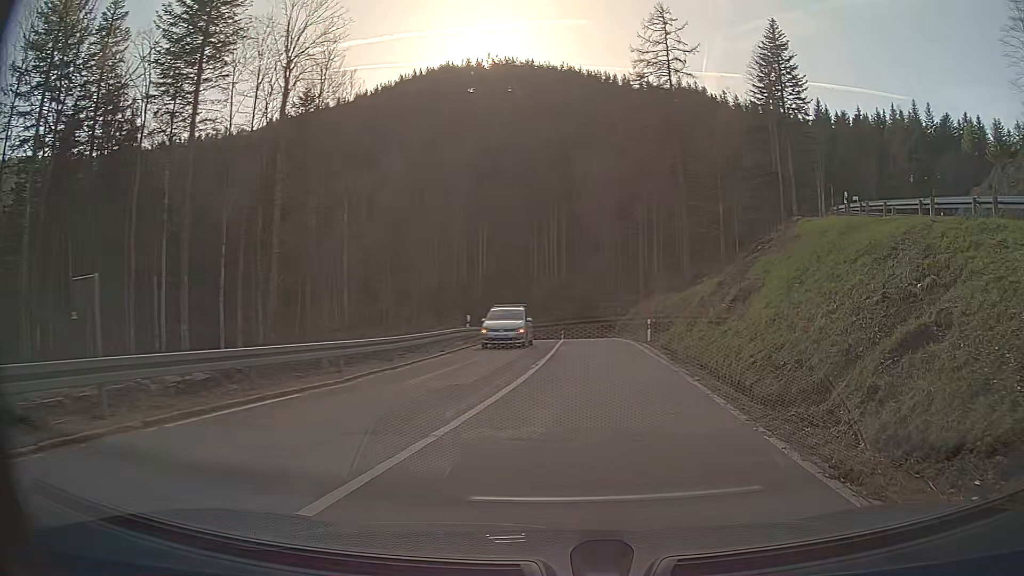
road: secondary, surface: asphalt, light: Day
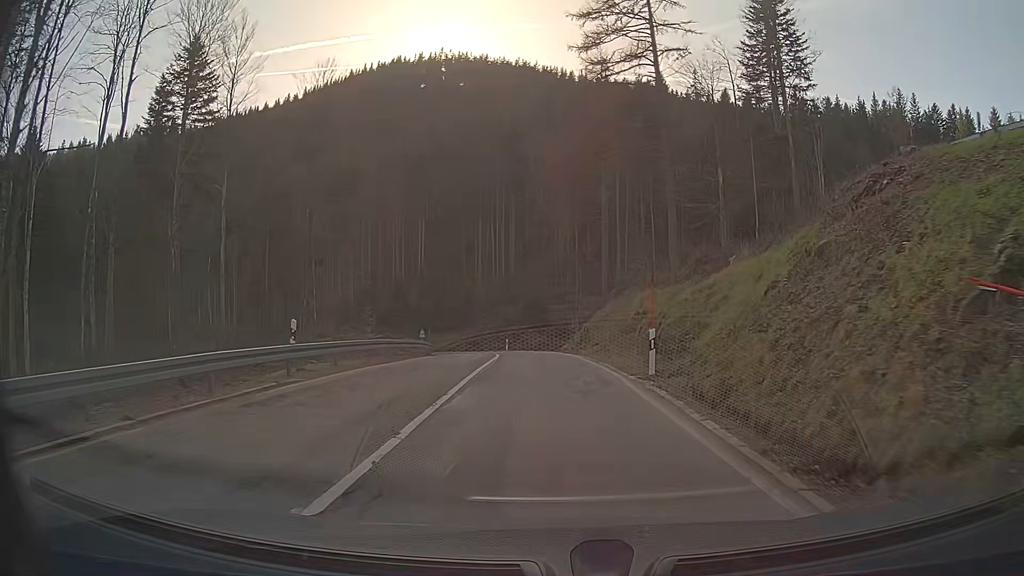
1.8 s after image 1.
(+0.7, +16.1) m; +3°
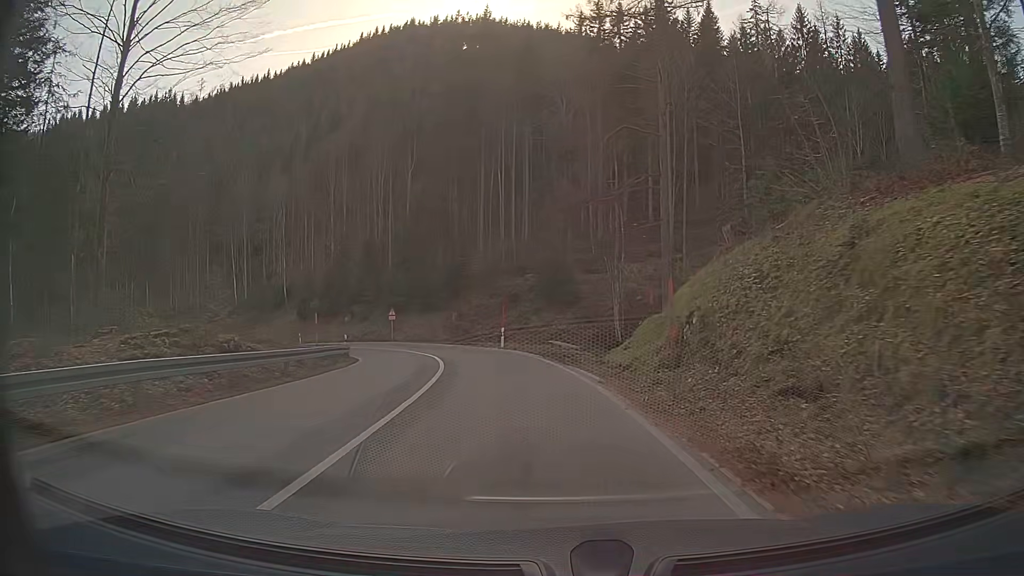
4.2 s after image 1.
(-0.5, +26.5) m; -3°
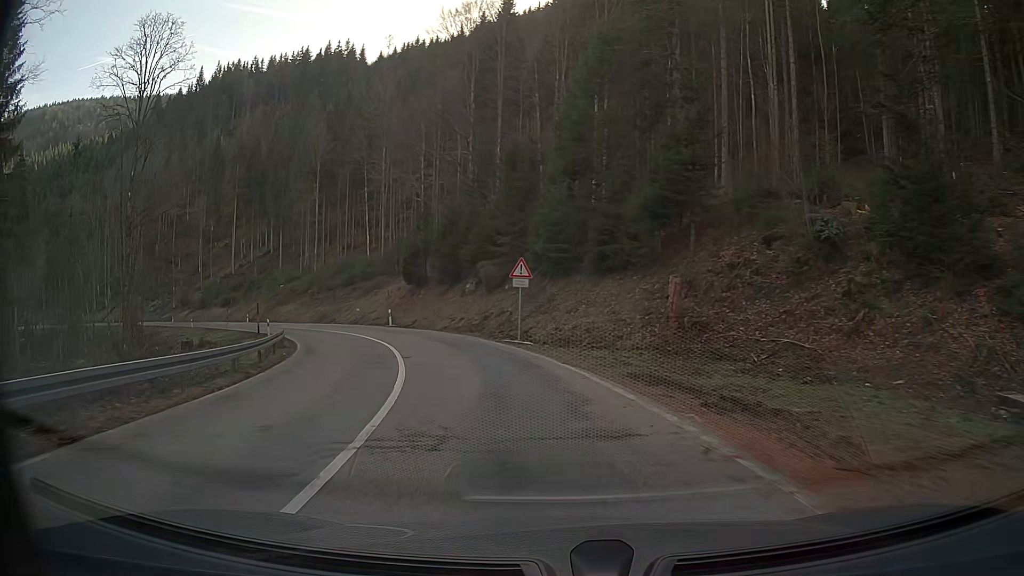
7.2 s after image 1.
(-6.0, +35.3) m; -20°
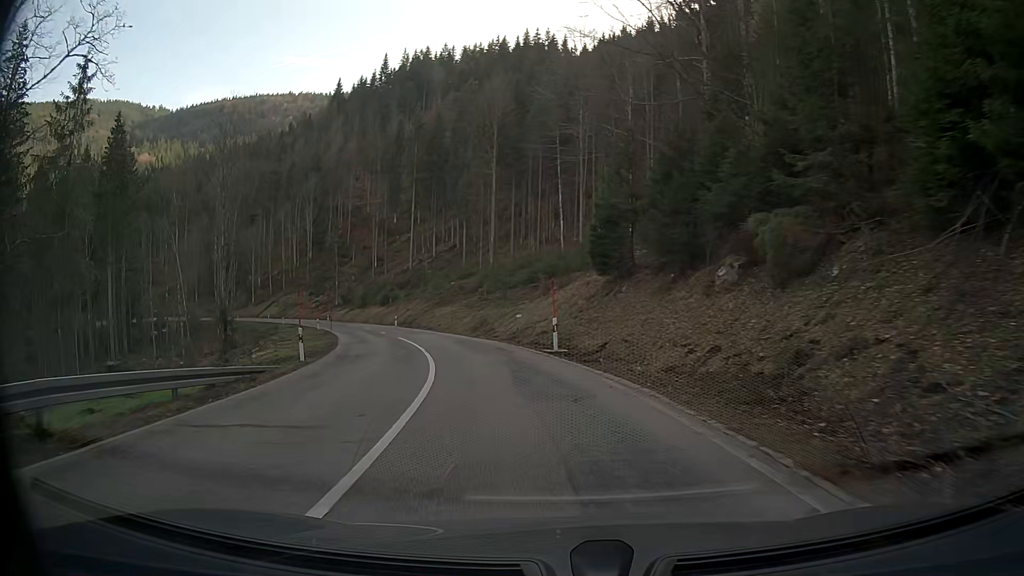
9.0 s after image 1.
(-3.6, +22.5) m; -18°
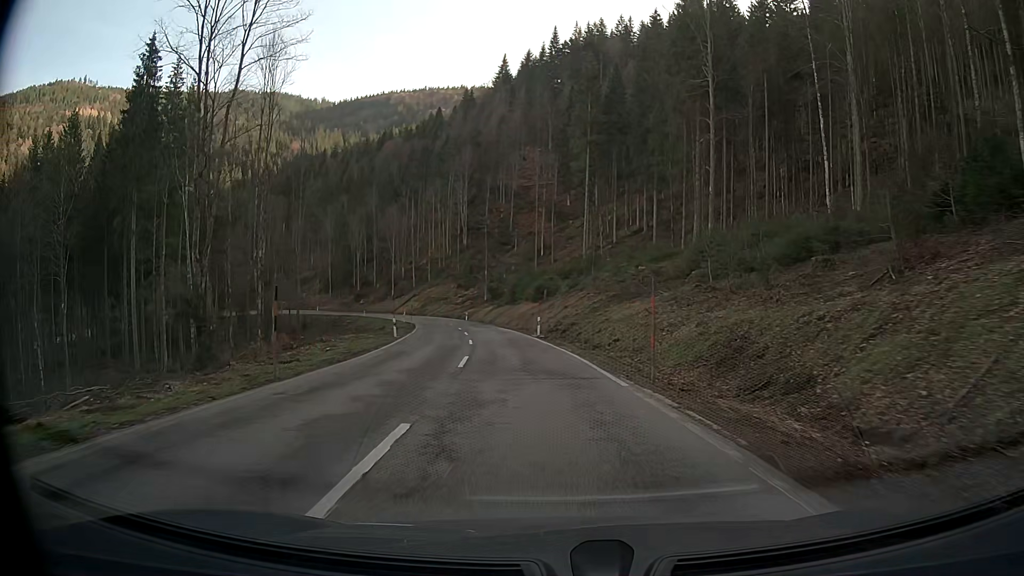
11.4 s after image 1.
(-4.3, +31.7) m; -14°
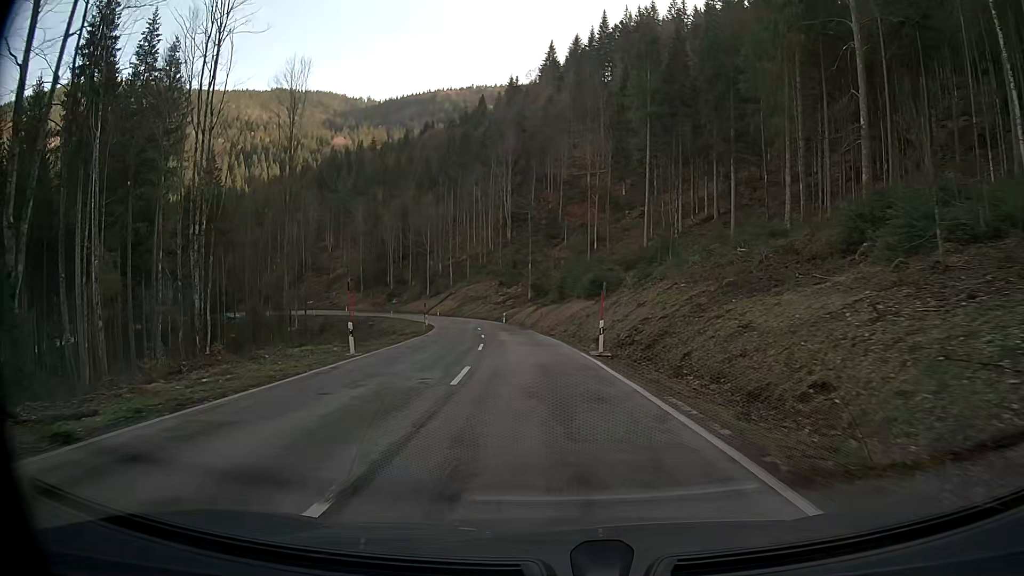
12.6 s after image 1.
(-0.6, +16.7) m; -4°
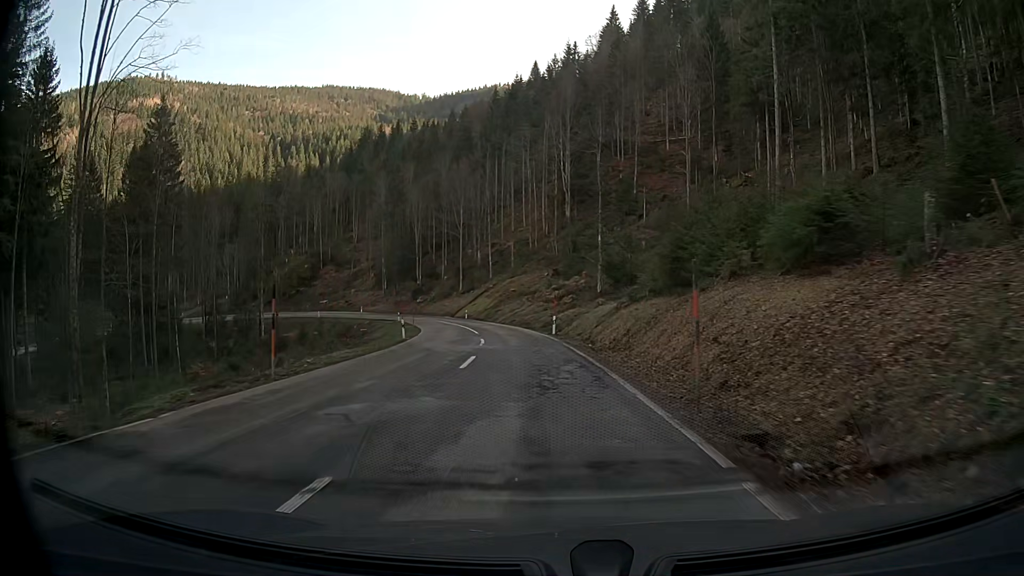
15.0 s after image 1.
(-1.8, +35.1) m; -6°
